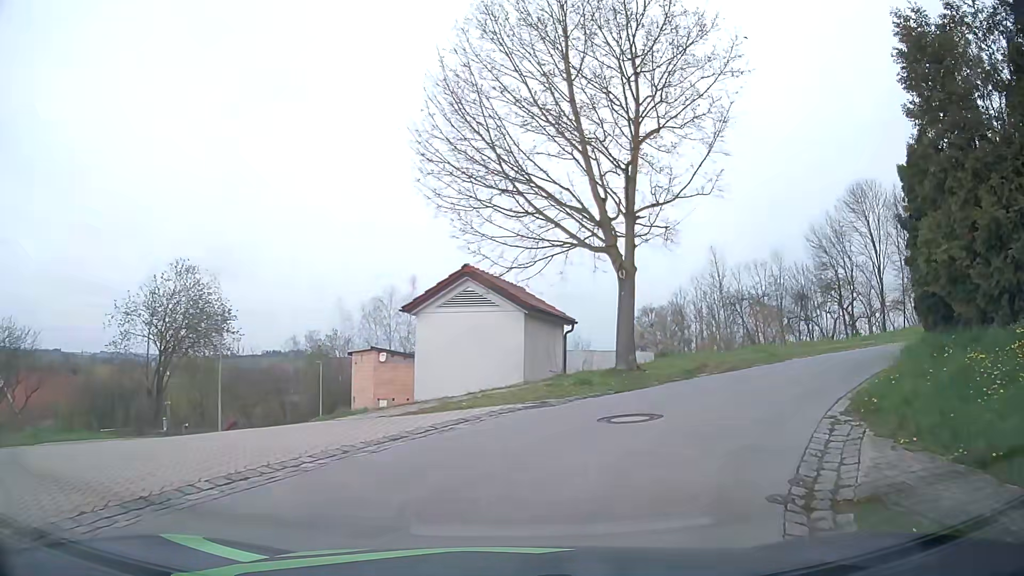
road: residential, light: Day
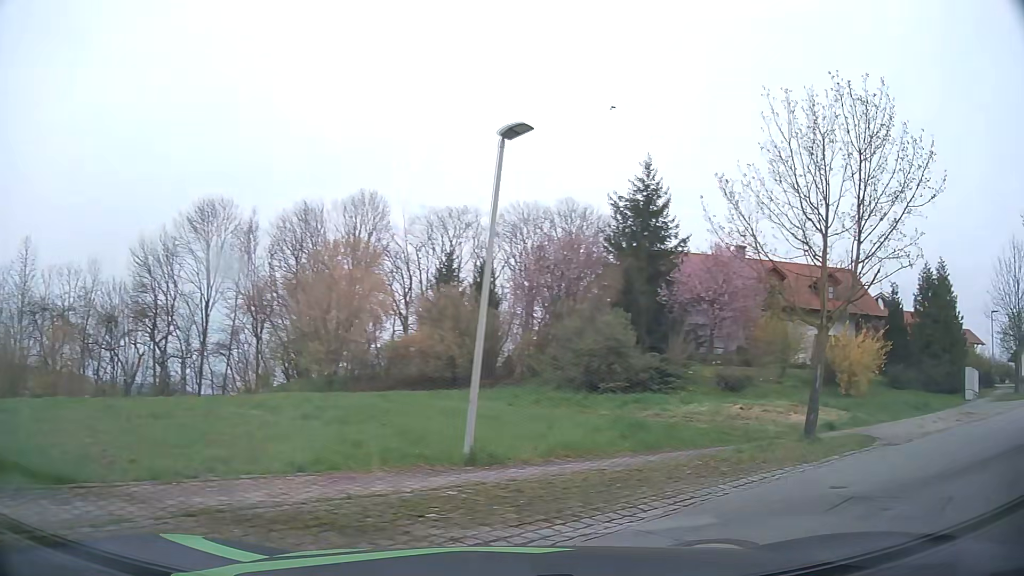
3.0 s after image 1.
(+5.3, +12.3) m; +57°
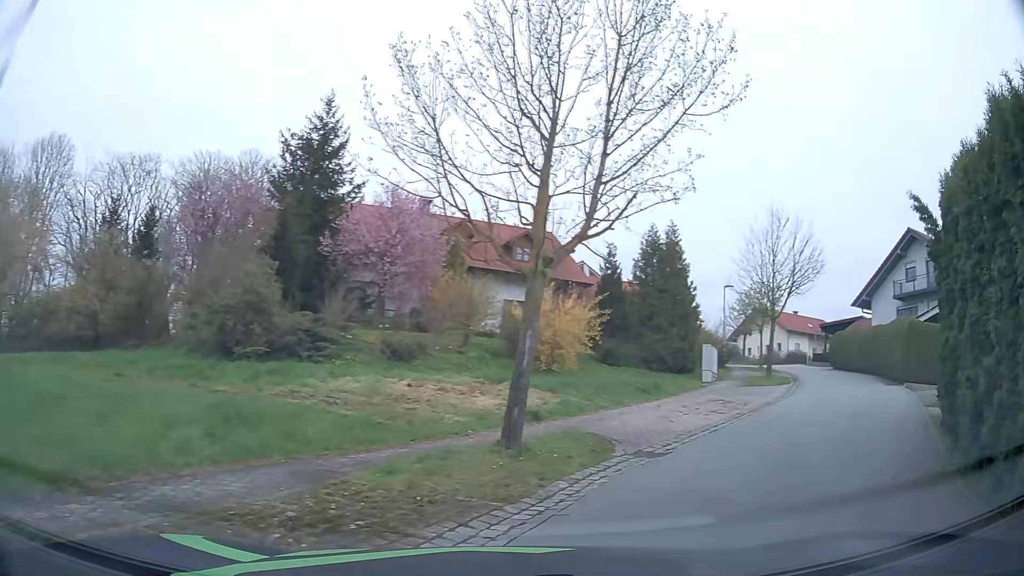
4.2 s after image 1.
(+1.3, +4.9) m; +30°
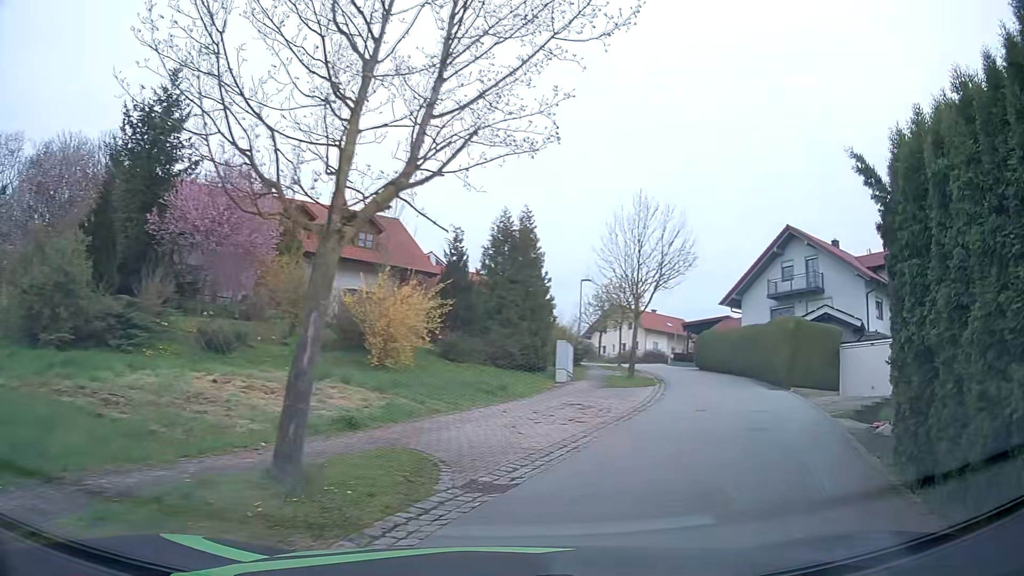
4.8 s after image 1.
(+0.2, +2.7) m; +12°
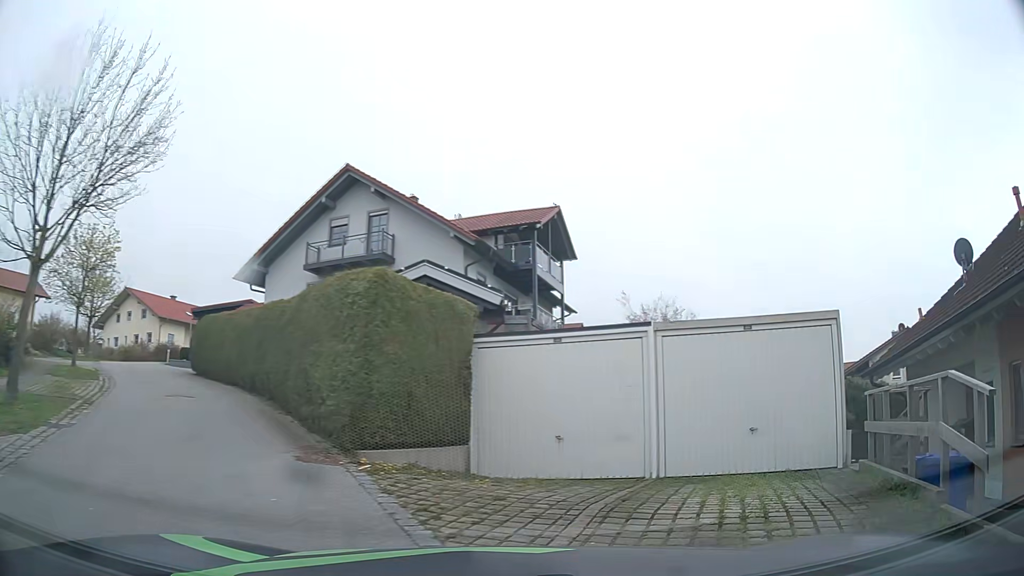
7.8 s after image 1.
(+4.3, +14.0) m; +39°
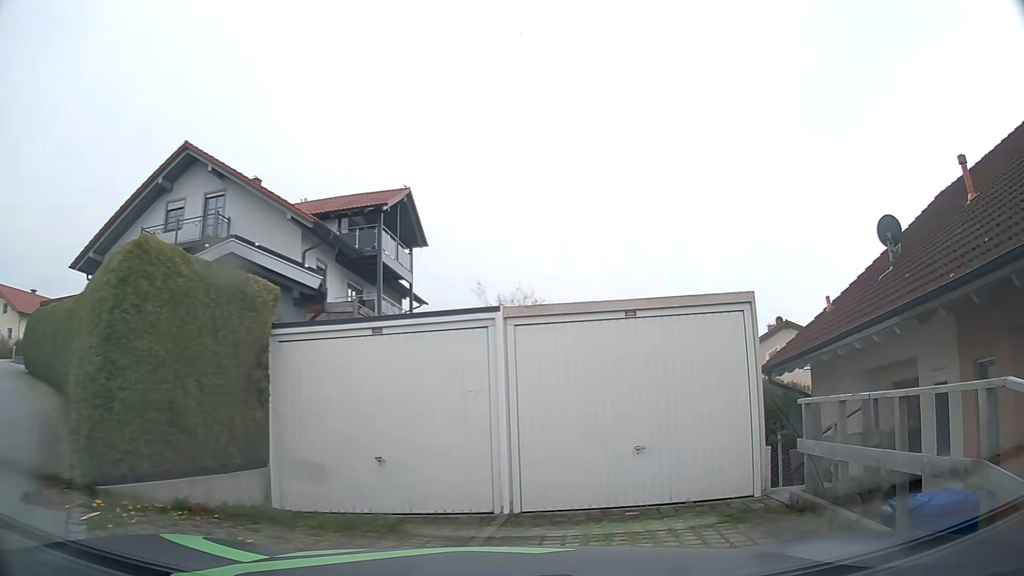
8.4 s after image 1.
(+0.3, +2.5) m; +13°
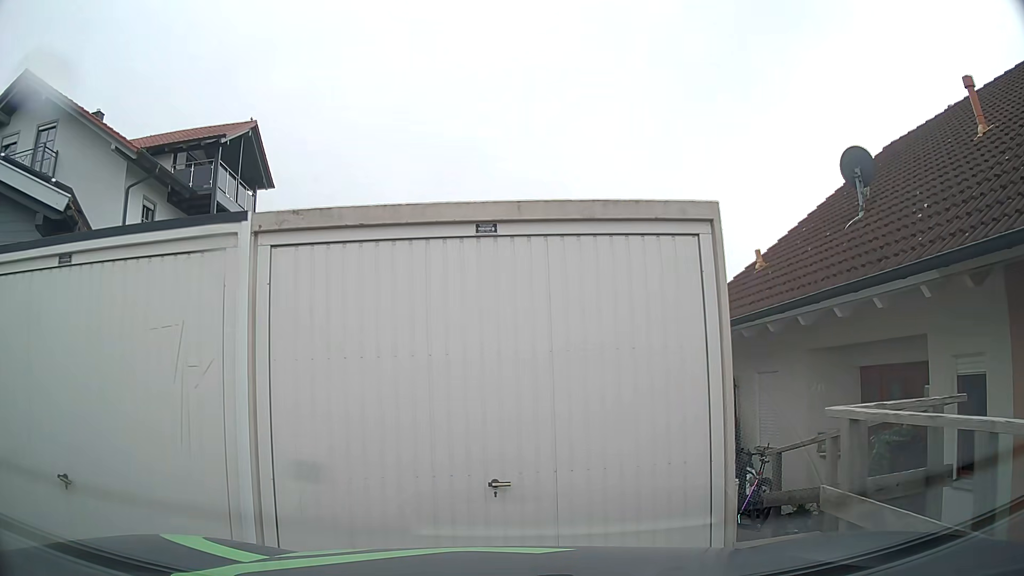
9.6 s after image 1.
(+0.4, +3.5) m; +12°
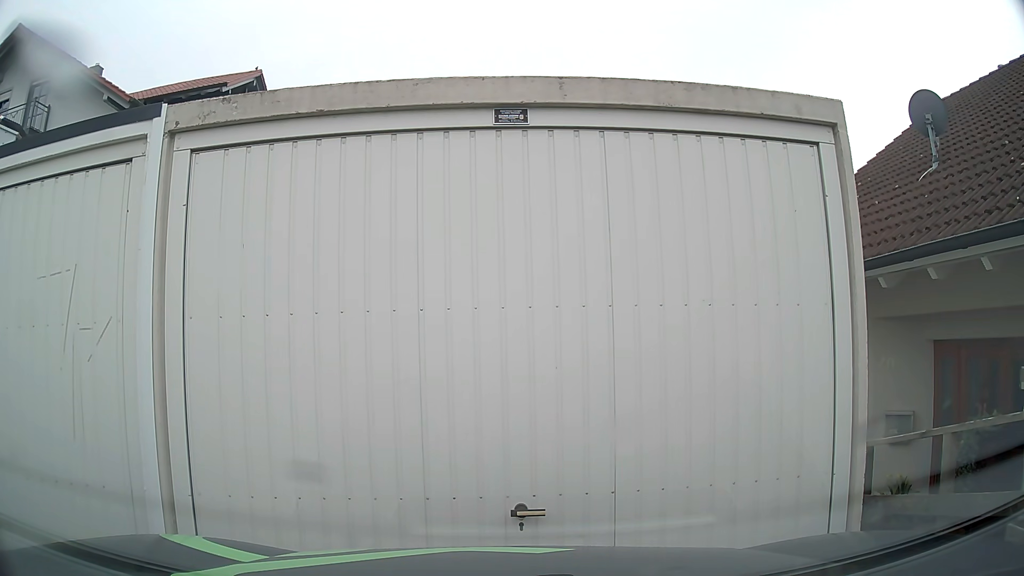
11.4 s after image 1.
(0.0, +1.3) m; -2°
